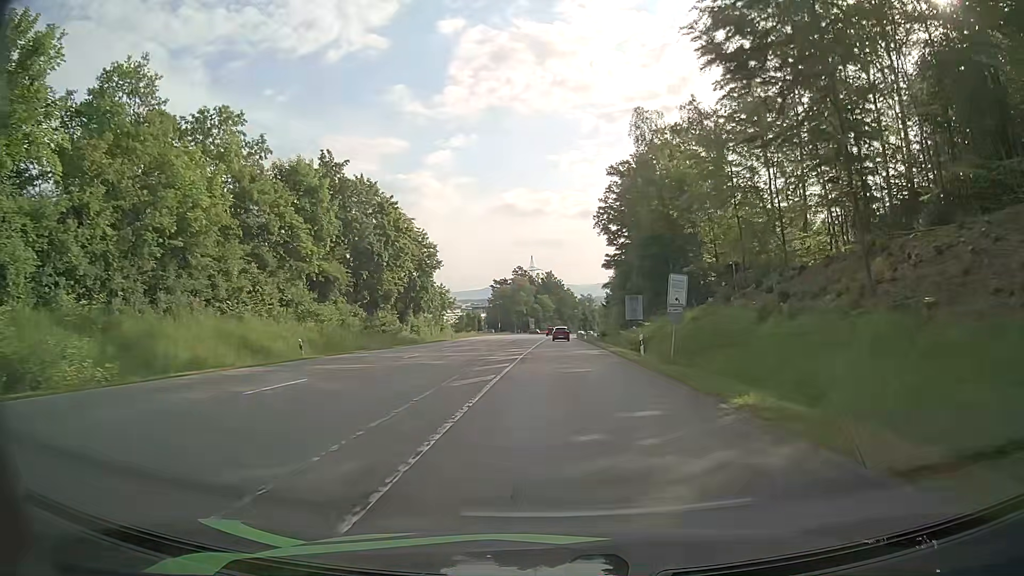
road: secondary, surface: asphalt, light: Day
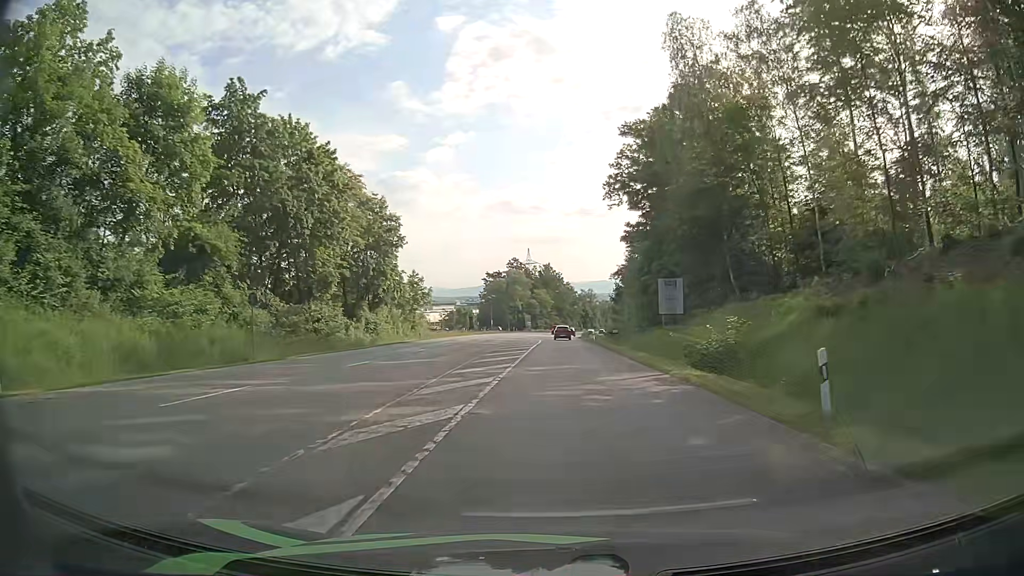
(-0.1, +19.3) m; 0°
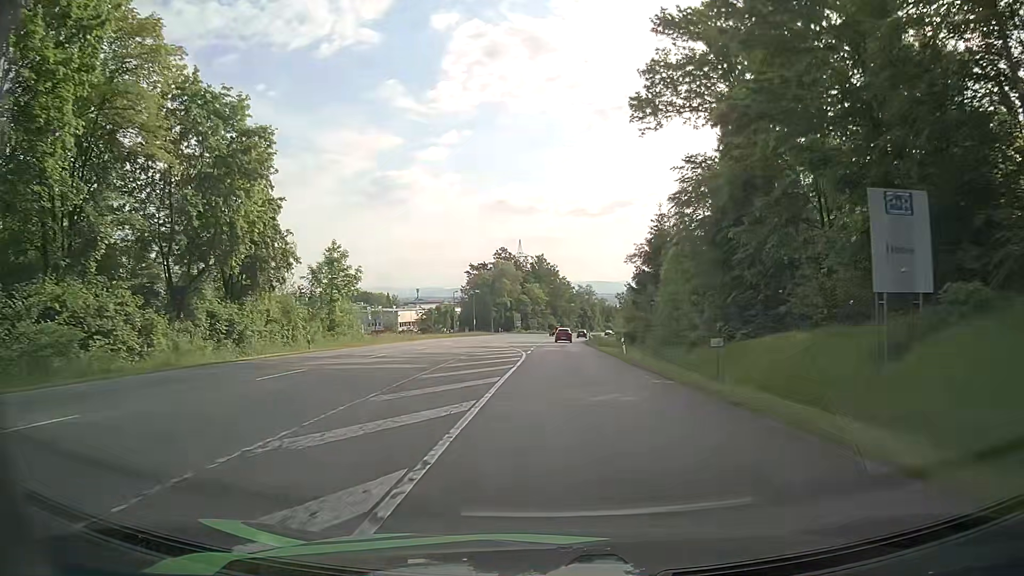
(+0.1, +28.8) m; 0°
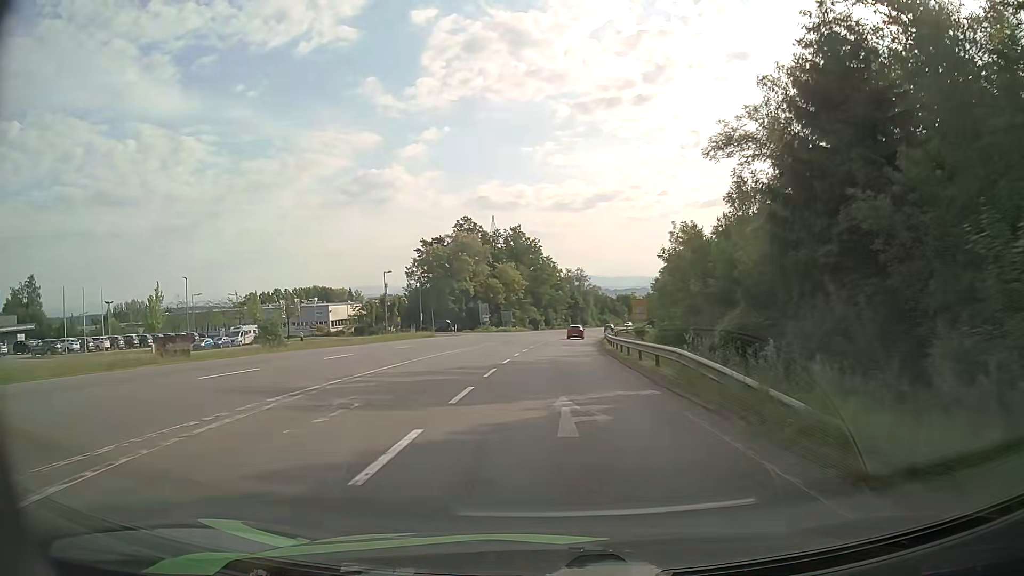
(+0.7, +47.5) m; +2°
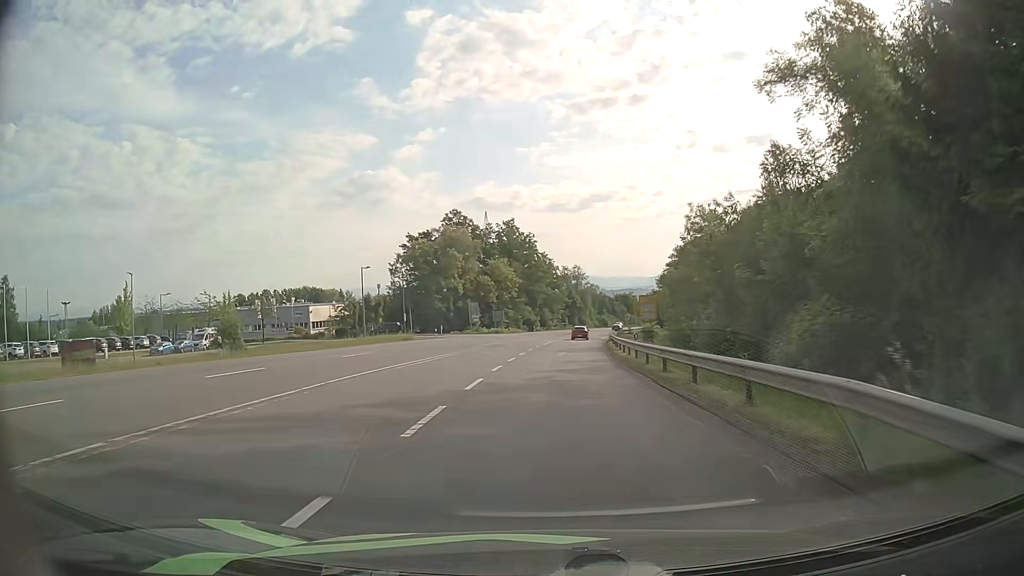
(+0.1, +9.5) m; 0°
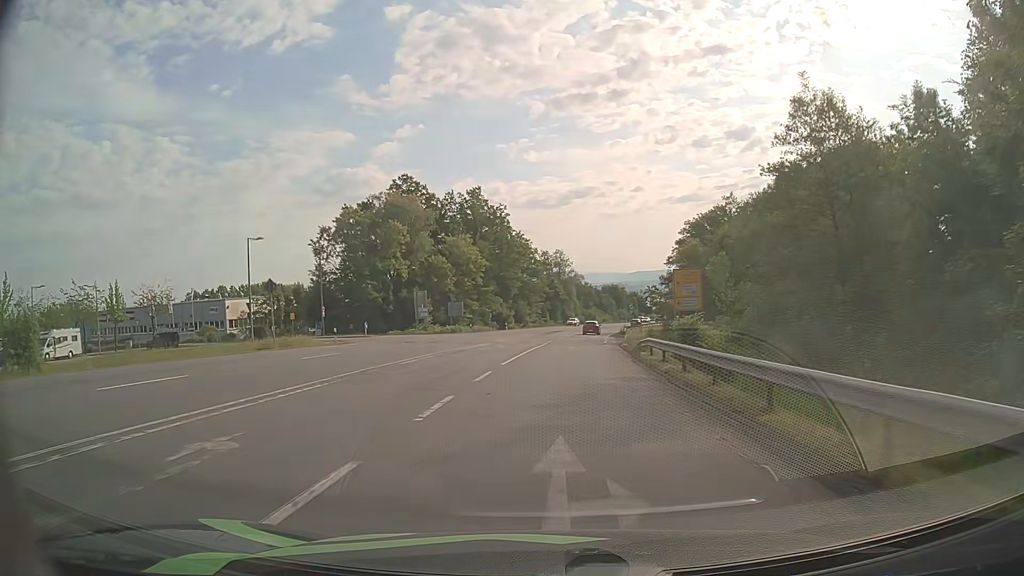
(+0.3, +28.4) m; +1°
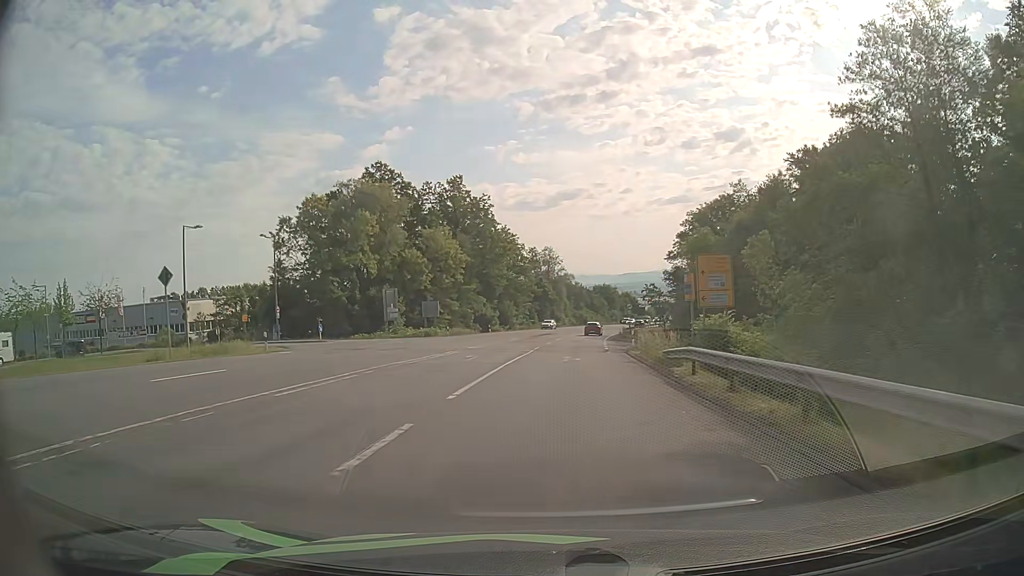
(+0.2, +9.5) m; +1°
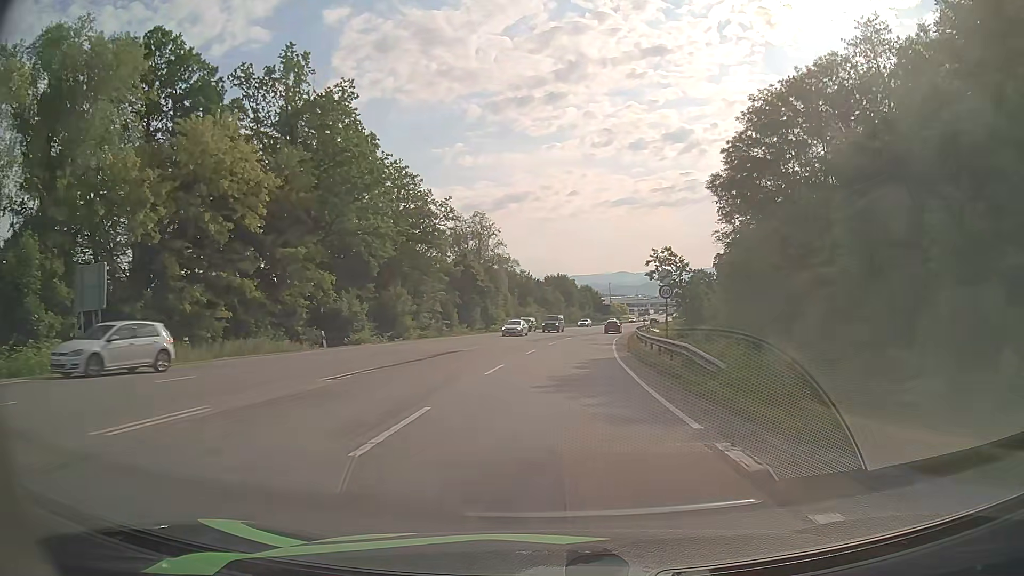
(+2.1, +47.6) m; +4°
(0, +10) (0, +20) (+1, +30) (+2, +40) (+3, +50) (+4, +60) (+6, +70) (+8, +80) (+10, +89) (+12, +99) m
